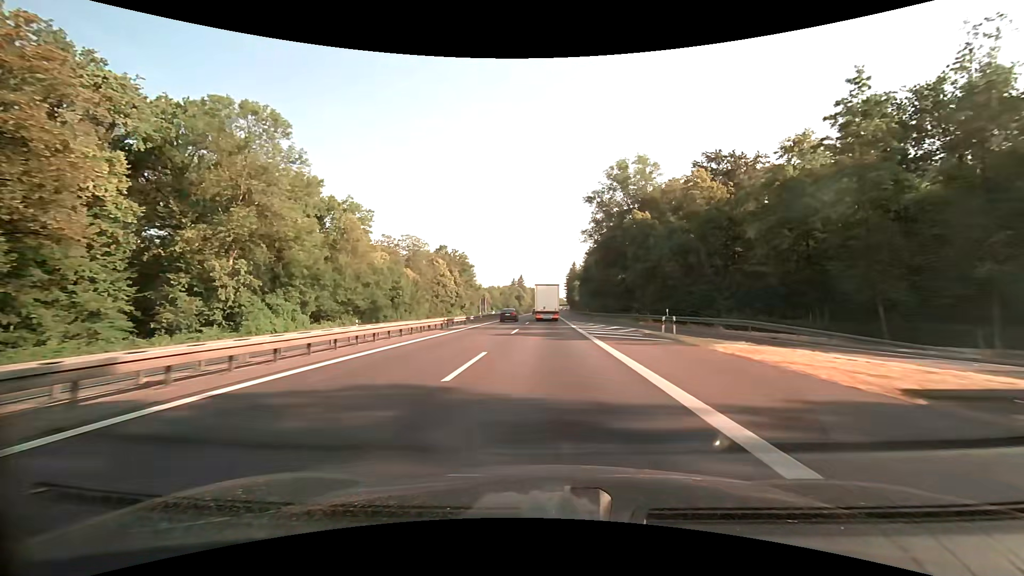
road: motorway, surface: asphalt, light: Day
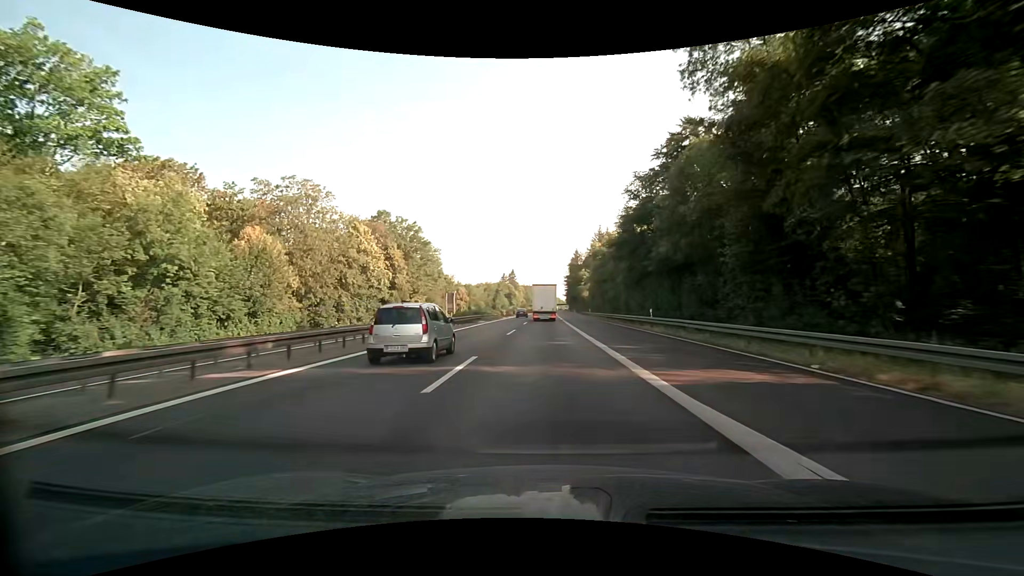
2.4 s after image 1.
(+0.1, +55.7) m; 0°
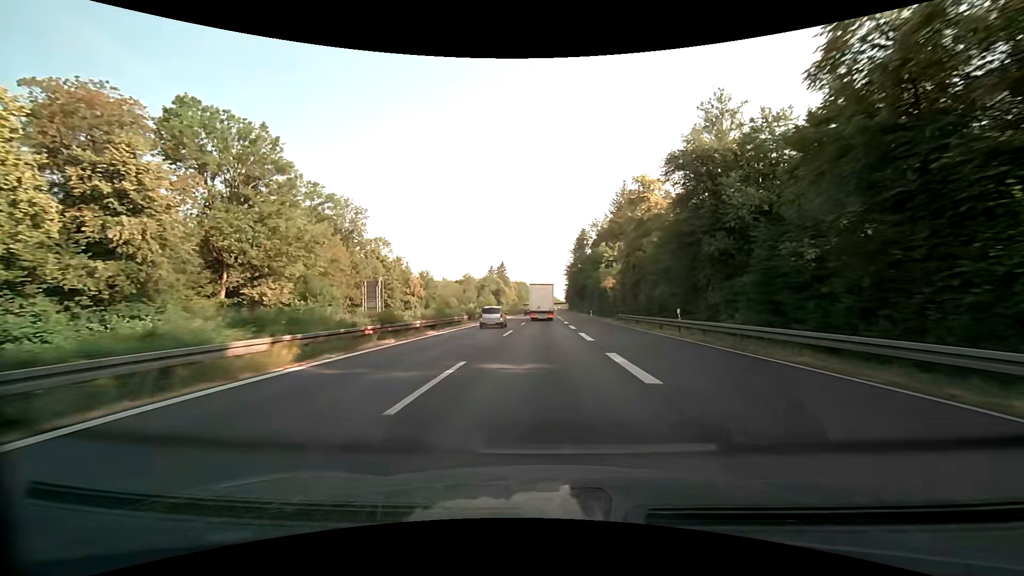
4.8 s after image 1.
(+0.2, +55.8) m; 0°
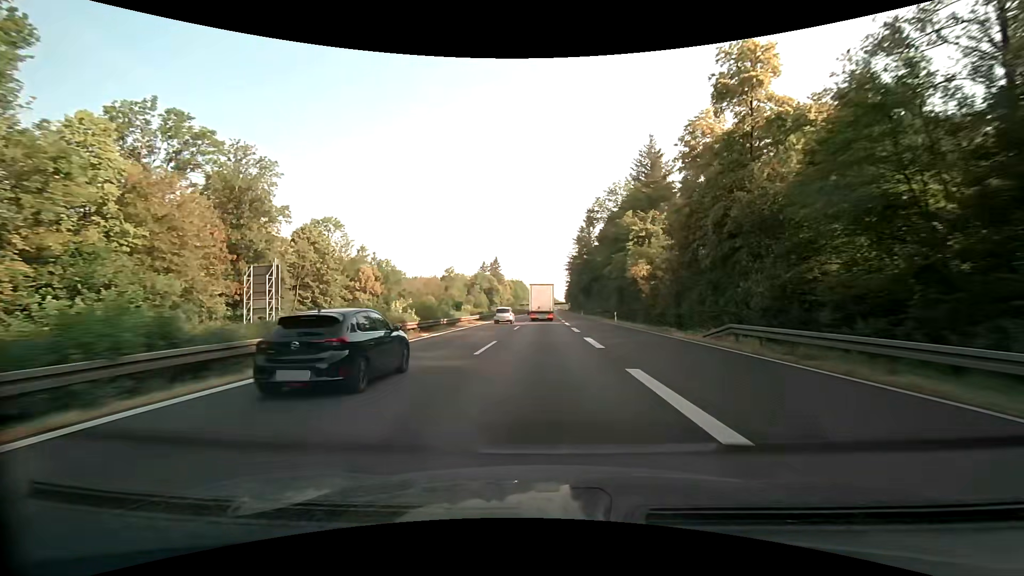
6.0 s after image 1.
(+0.1, +27.9) m; 0°
(0, +10) (0, +20) (0, +30) (0, +40) (0, +50) (0, +60) (0, +70) (0, +80) (0, +90) (+1, +100) m
